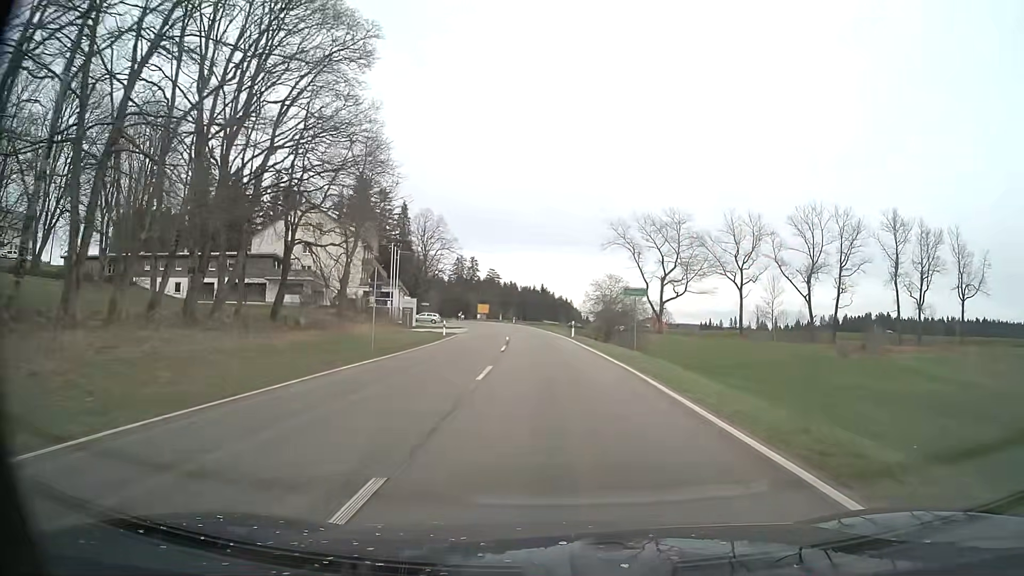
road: secondary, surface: asphalt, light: Day
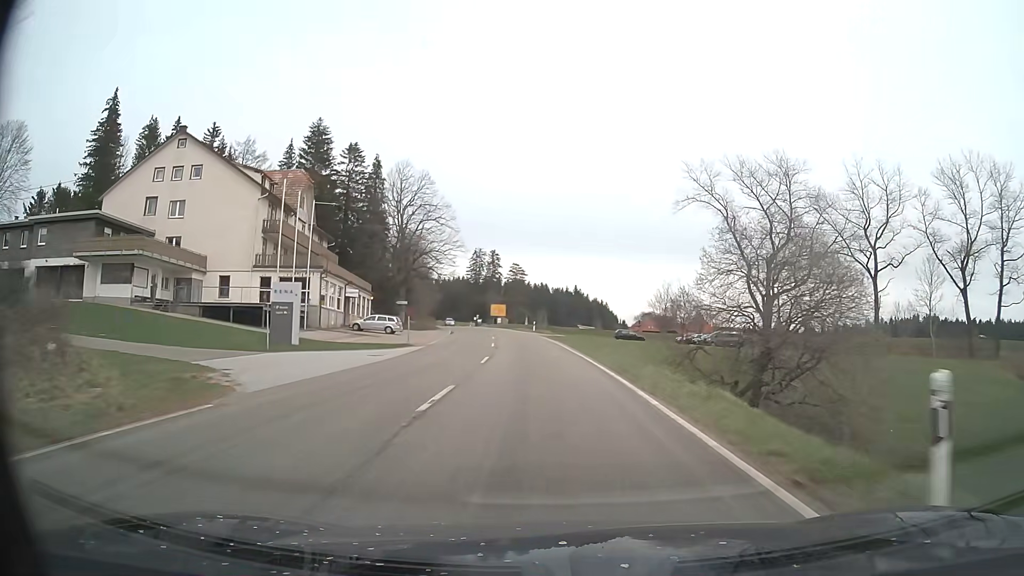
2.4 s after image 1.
(-0.8, +41.3) m; -2°
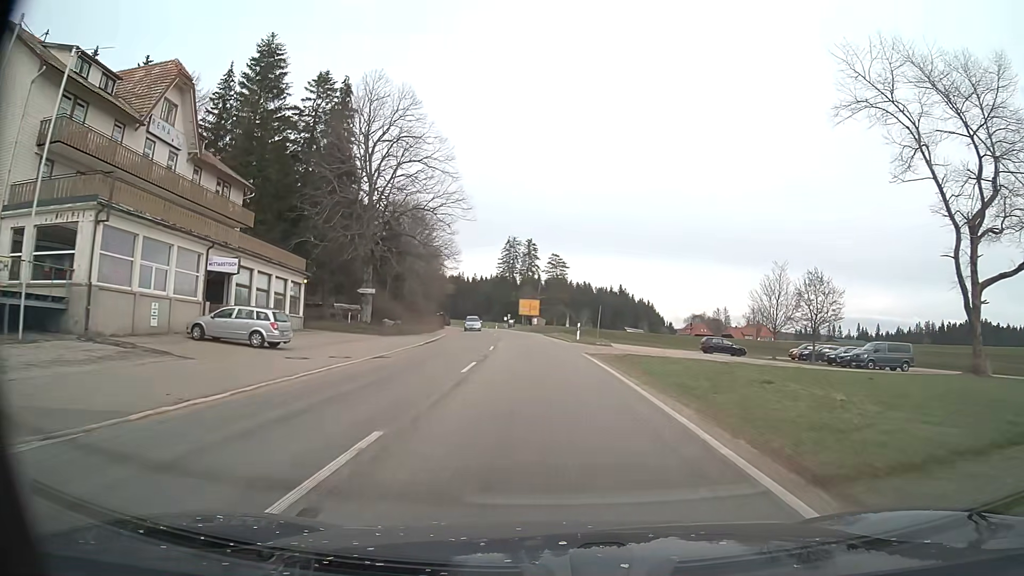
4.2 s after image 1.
(-1.0, +30.8) m; -4°
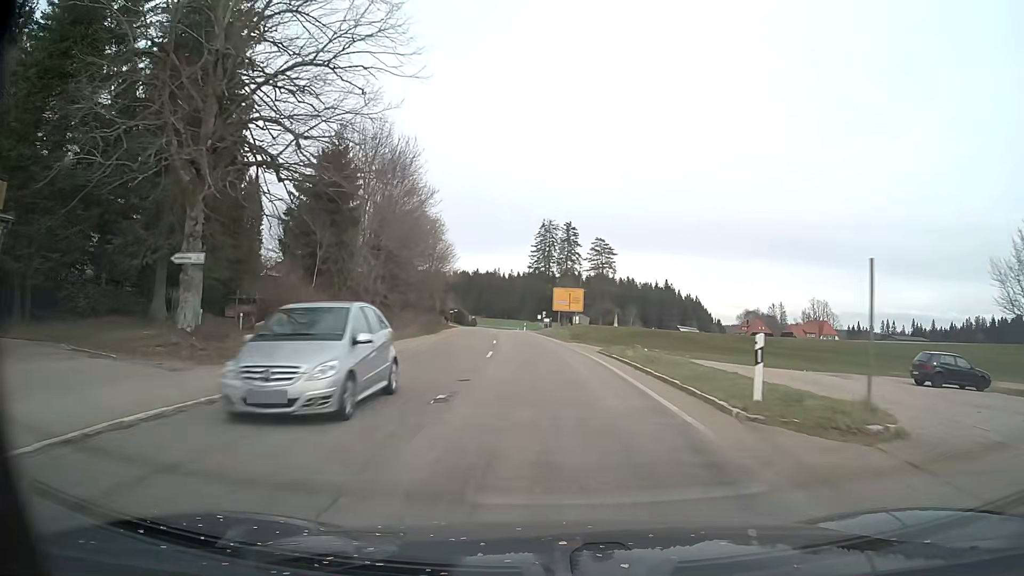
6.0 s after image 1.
(-0.9, +30.6) m; -3°
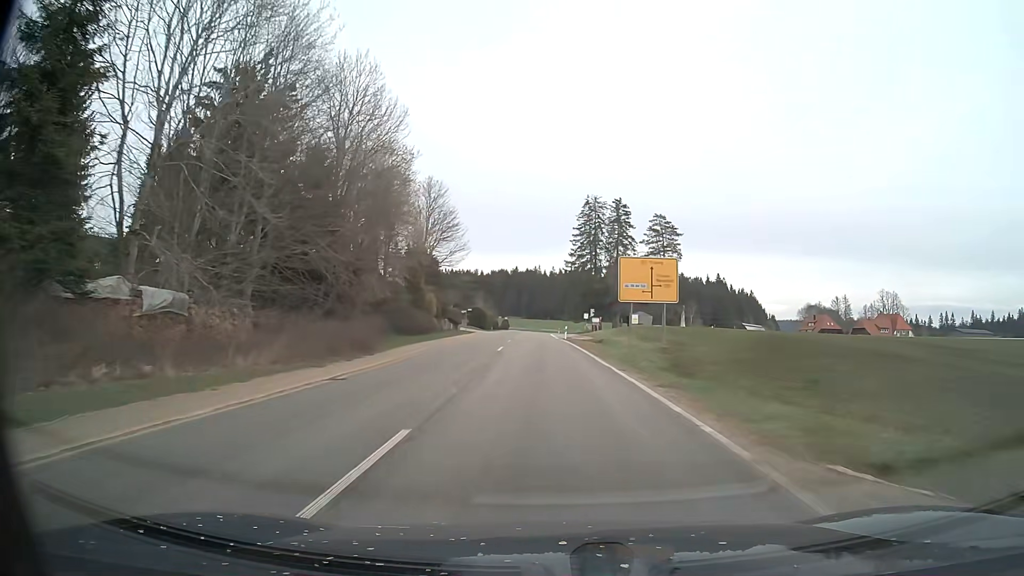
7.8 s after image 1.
(-0.9, +30.5) m; -3°
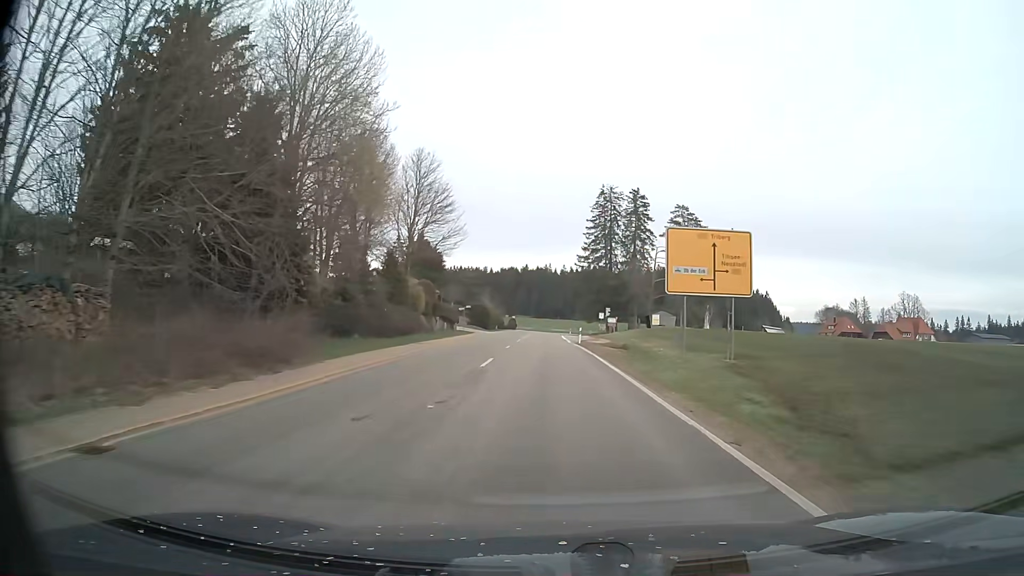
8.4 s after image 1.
(-0.2, +10.1) m; -1°
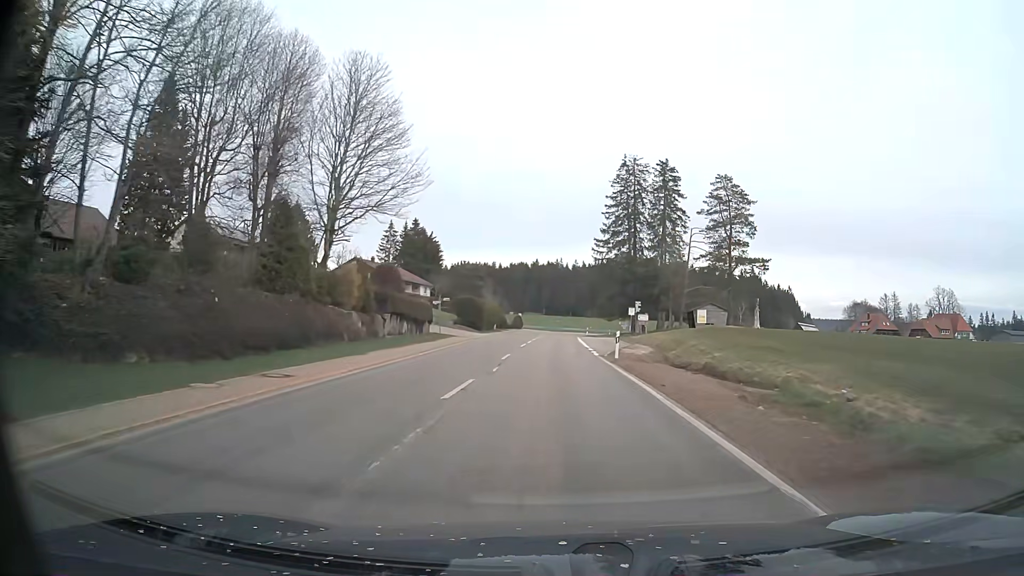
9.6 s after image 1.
(-0.1, +20.1) m; -1°
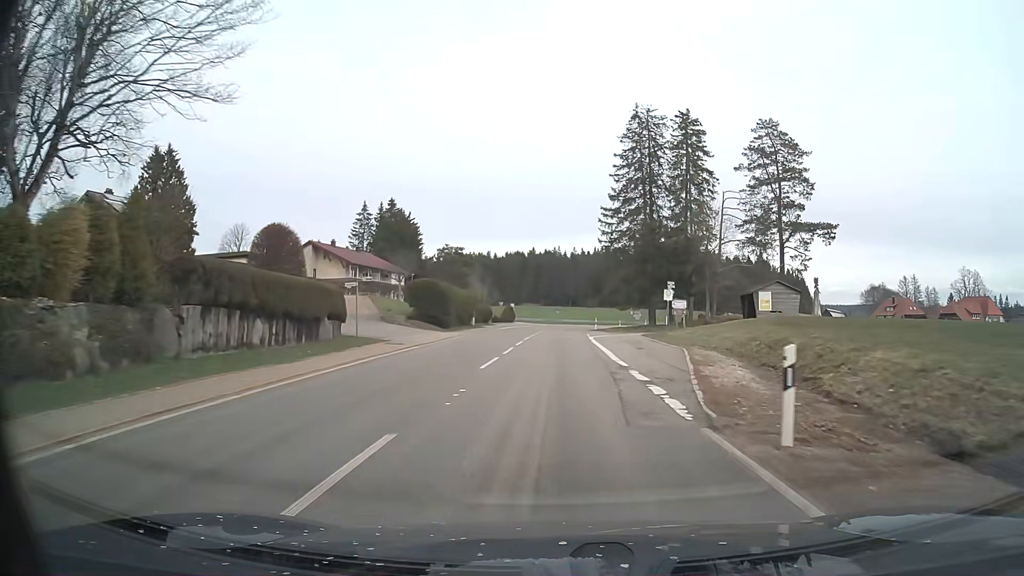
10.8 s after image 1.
(+0.1, +19.7) m; 0°
(0, +10) (0, +20) (0, +30) (0, +40) (+1, +50) (+1, +60) (+2, +70) (+3, +80) (+5, +90) (+7, +99) m
